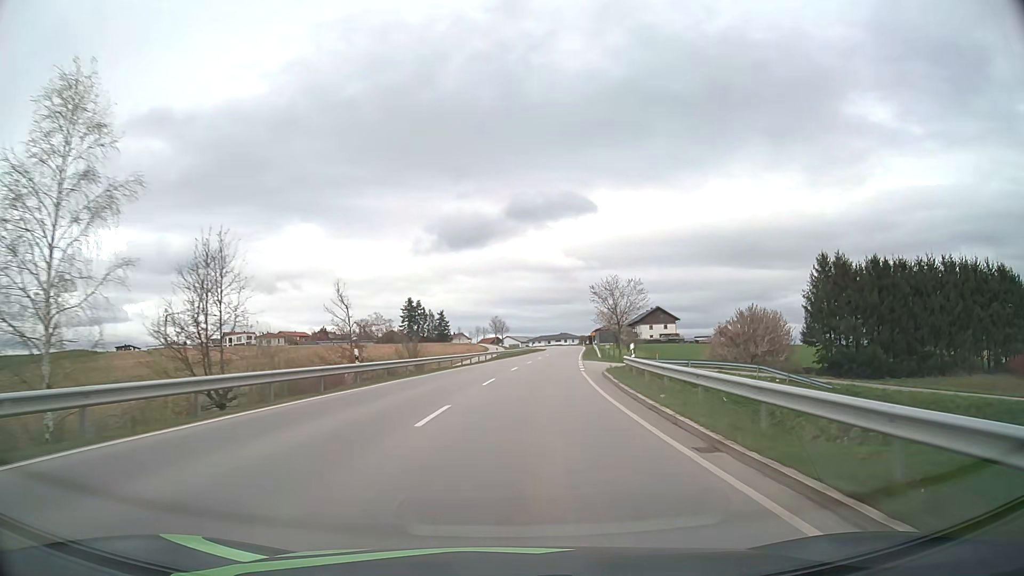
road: secondary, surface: asphalt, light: Day
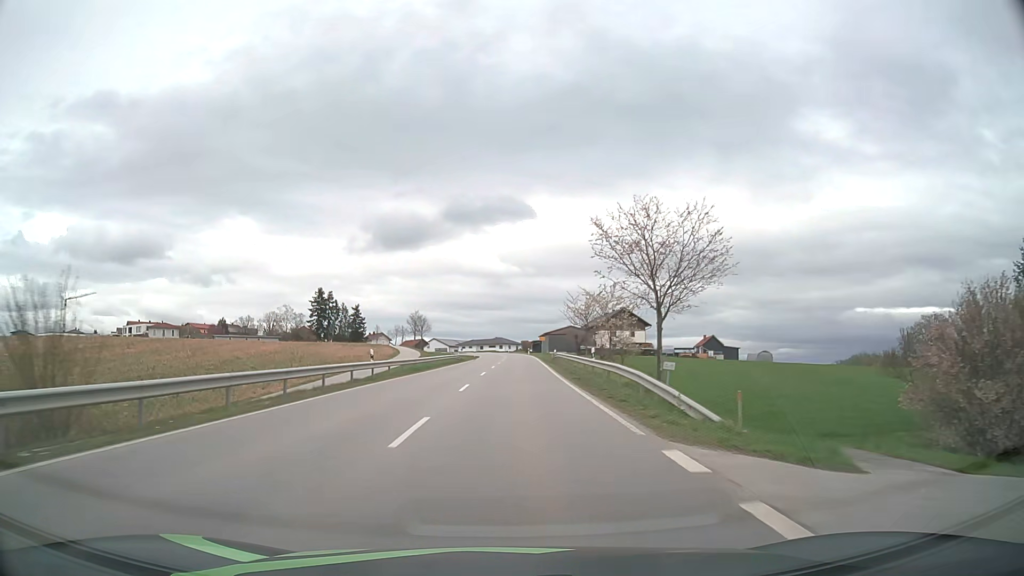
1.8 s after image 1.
(+2.1, +37.8) m; +6°
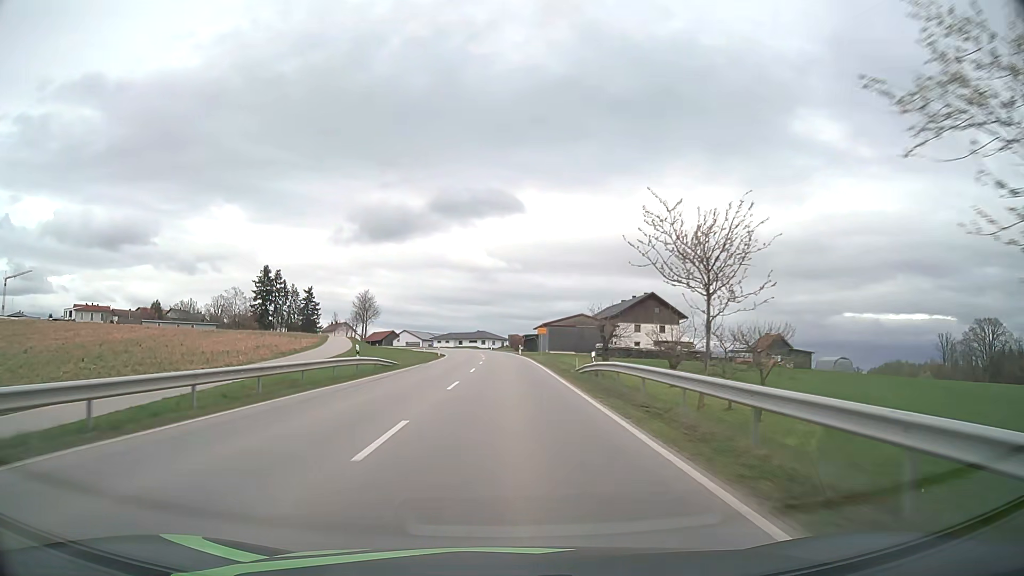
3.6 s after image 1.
(+0.7, +37.4) m; +1°
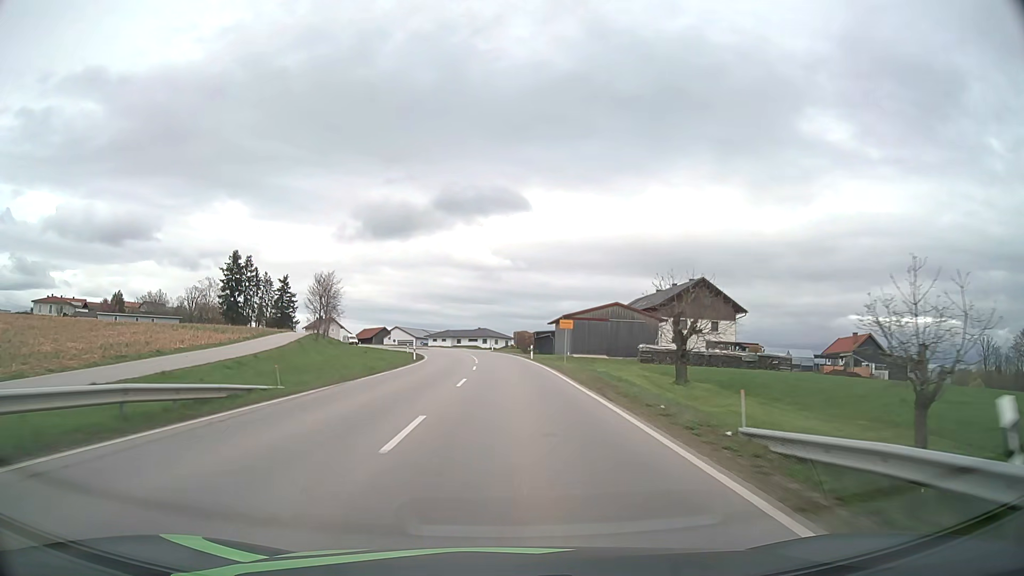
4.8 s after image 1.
(0.0, +23.2) m; 0°
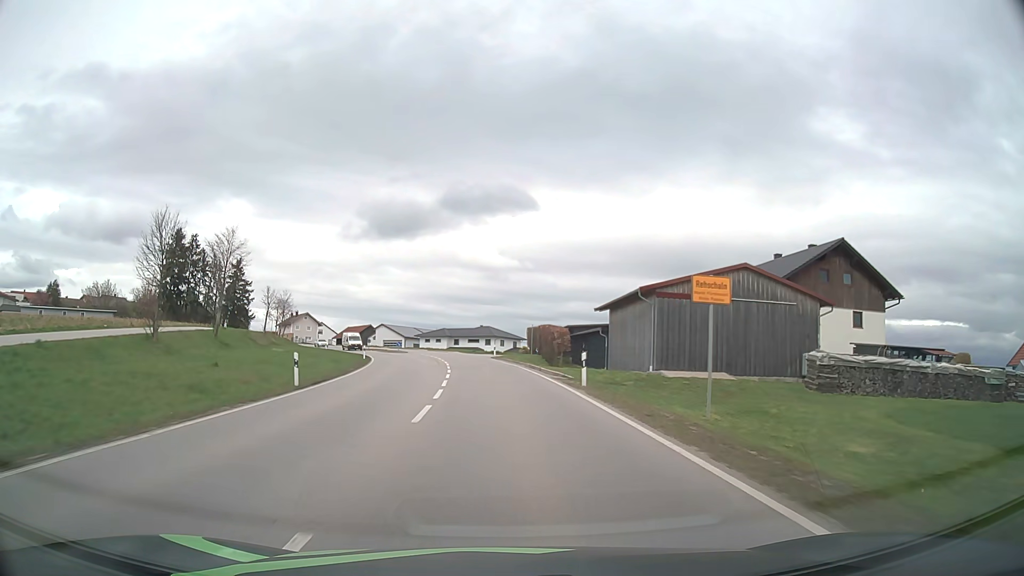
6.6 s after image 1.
(-0.2, +31.1) m; -1°
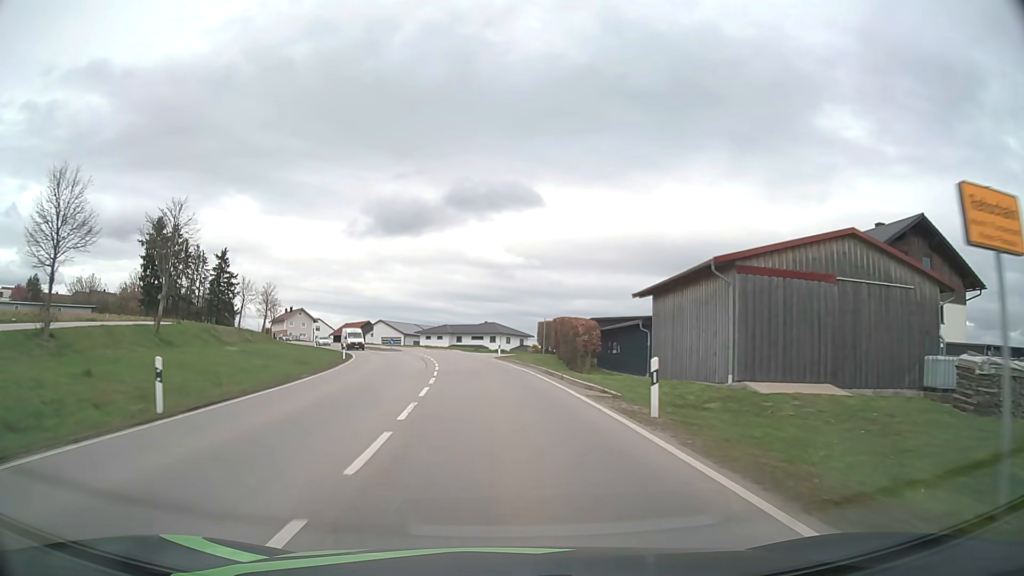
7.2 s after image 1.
(0.0, +9.3) m; 0°
(0, +10) (0, +20) (-1, +30) (-2, +40) (-4, +50) (-5, +60) (-8, +69) (-11, +79) (-14, +88) (-18, +97) m
